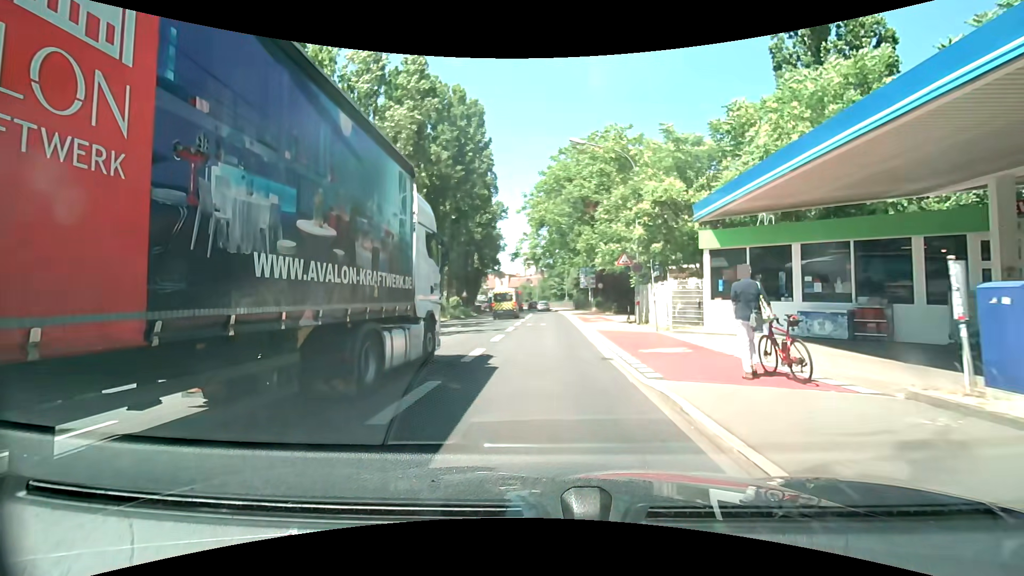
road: primary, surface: asphalt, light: Day
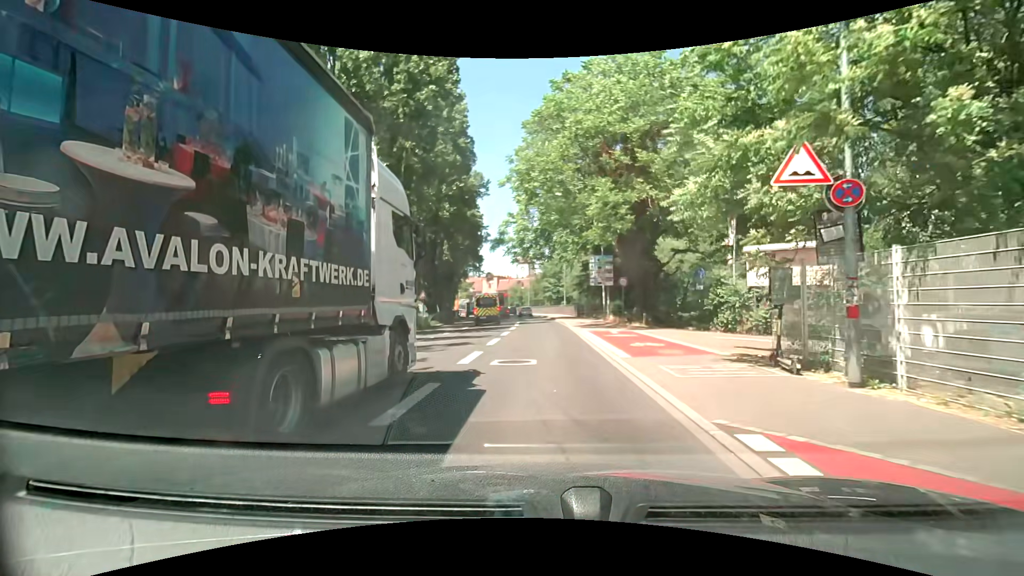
(+0.3, +17.9) m; +1°
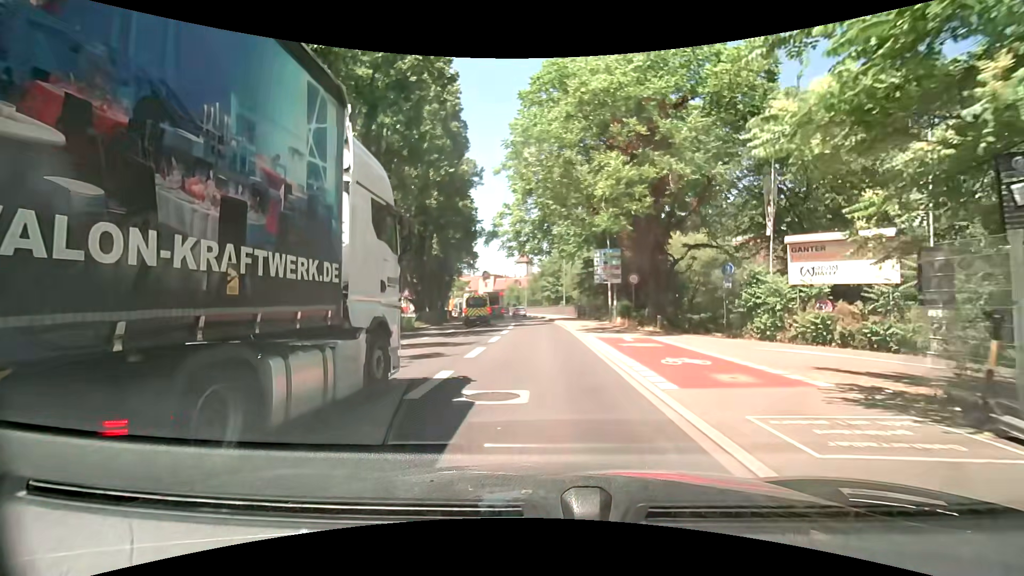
(0.0, +4.4) m; +1°
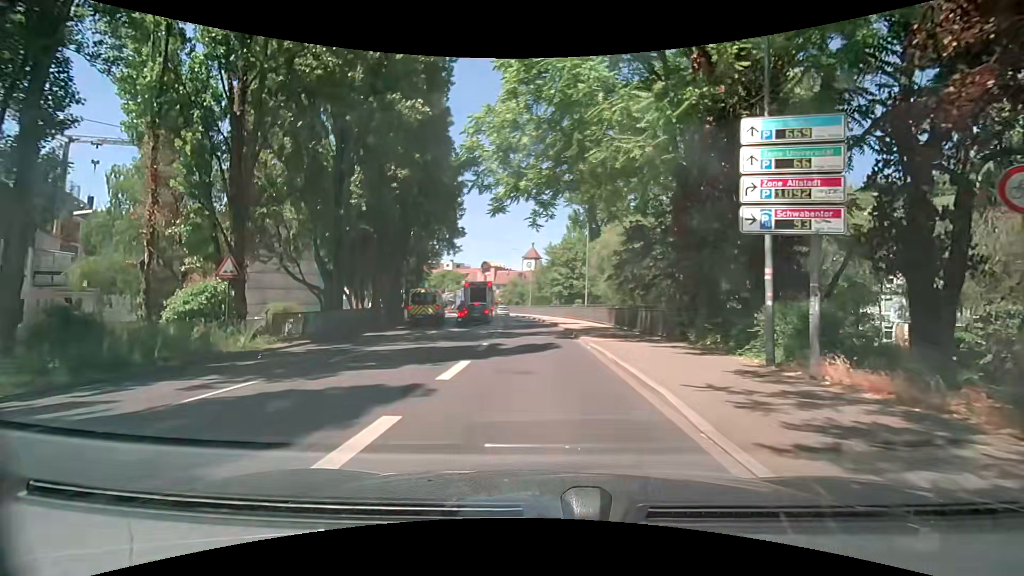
(-0.2, +22.3) m; 0°
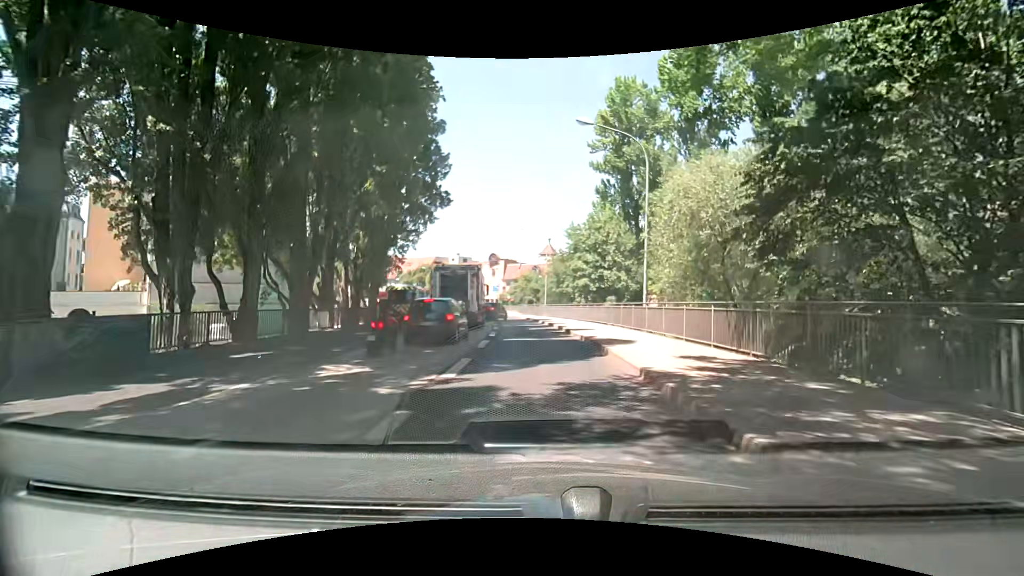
(-0.6, +17.9) m; -3°
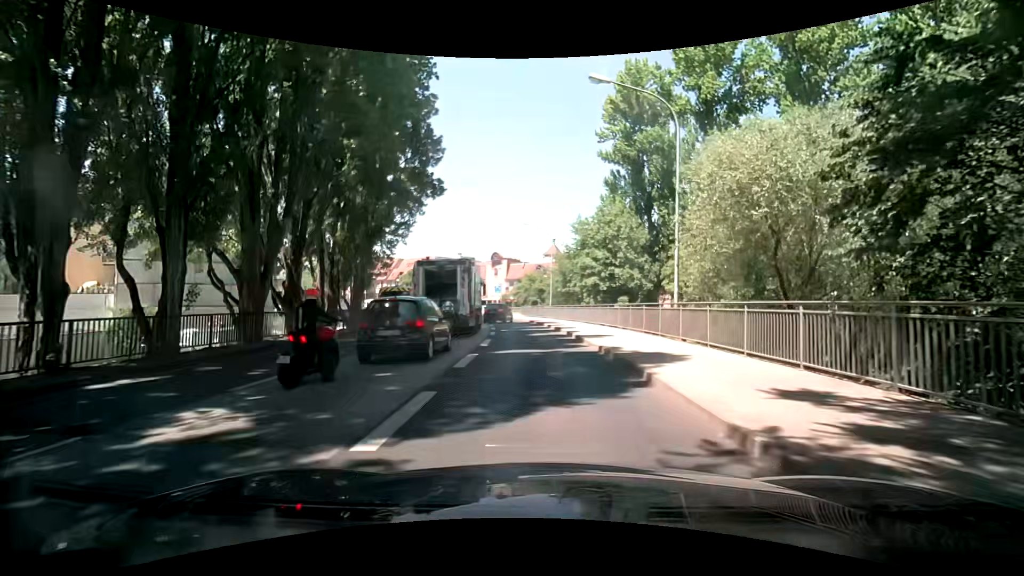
(0.0, +4.5) m; +1°
(-1, +10) (-1, +20) (-2, +30) (-4, +40) (-6, +50) (-9, +59) (-12, +69) (-15, +78) (-20, +87) (-25, +96) m
